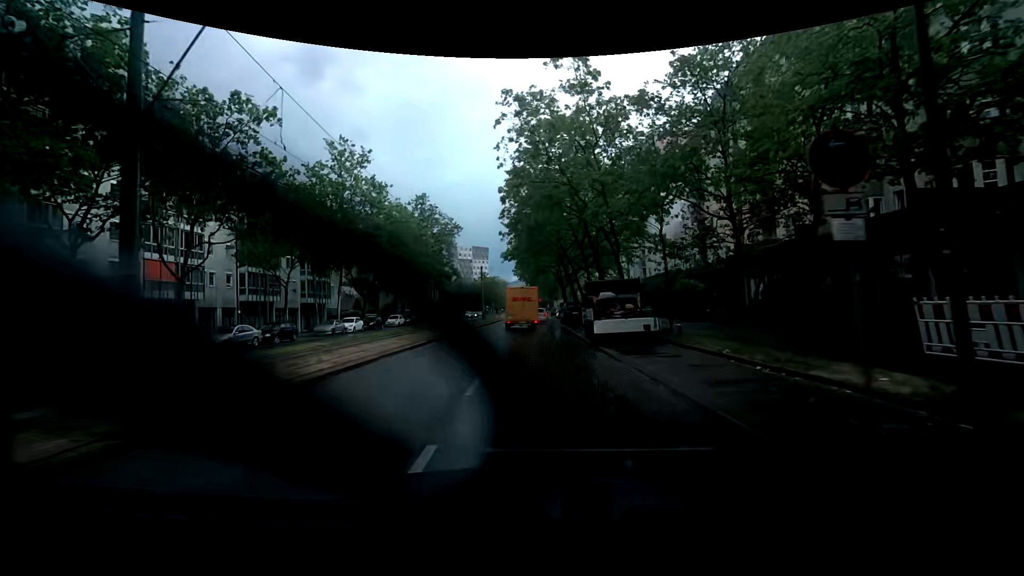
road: tertiary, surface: asphalt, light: Day
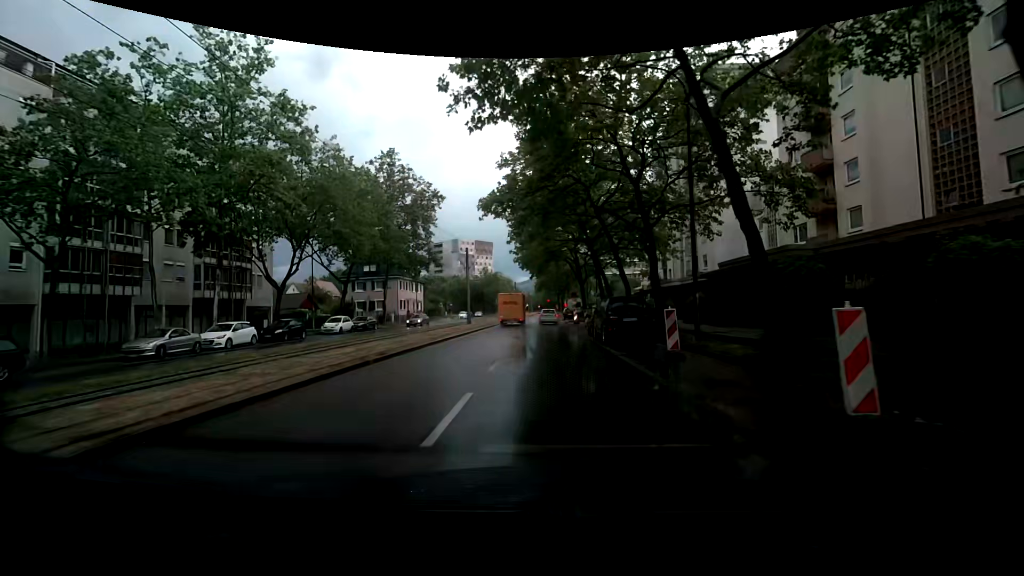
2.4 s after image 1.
(-0.4, +20.8) m; 0°
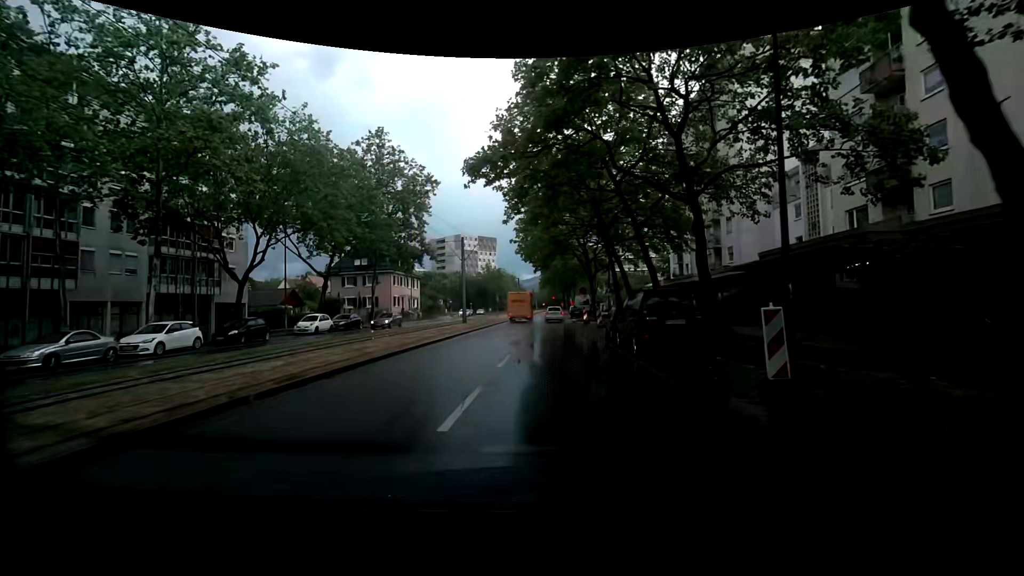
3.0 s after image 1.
(0.0, +5.6) m; 0°
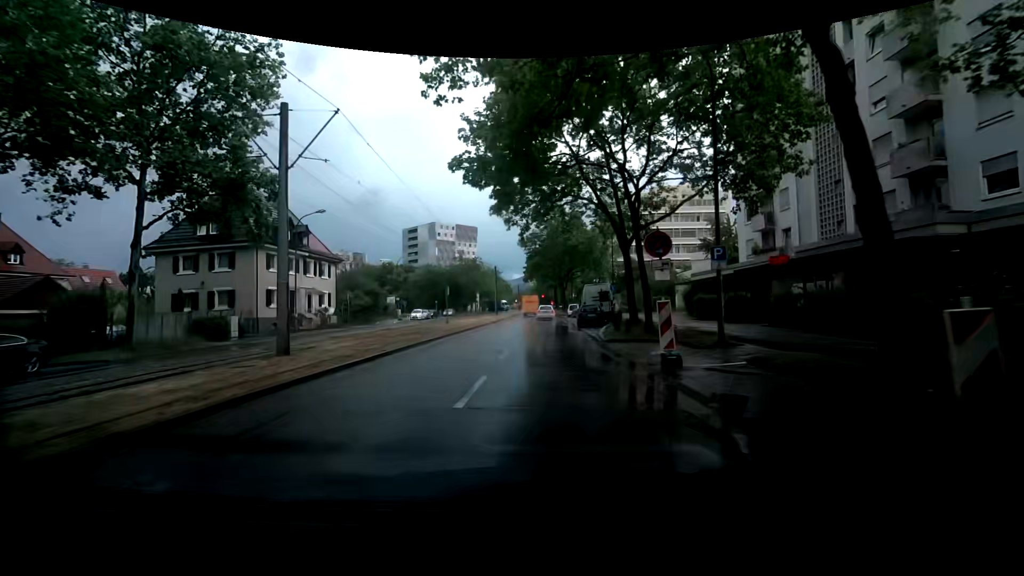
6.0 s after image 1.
(+0.1, +28.5) m; +1°
(0, +10) (0, +20) (-1, +30) (-1, +40) (-1, +50) (-1, +60) (-1, +70) (-1, +80) (-1, +90) (-1, +100) m
